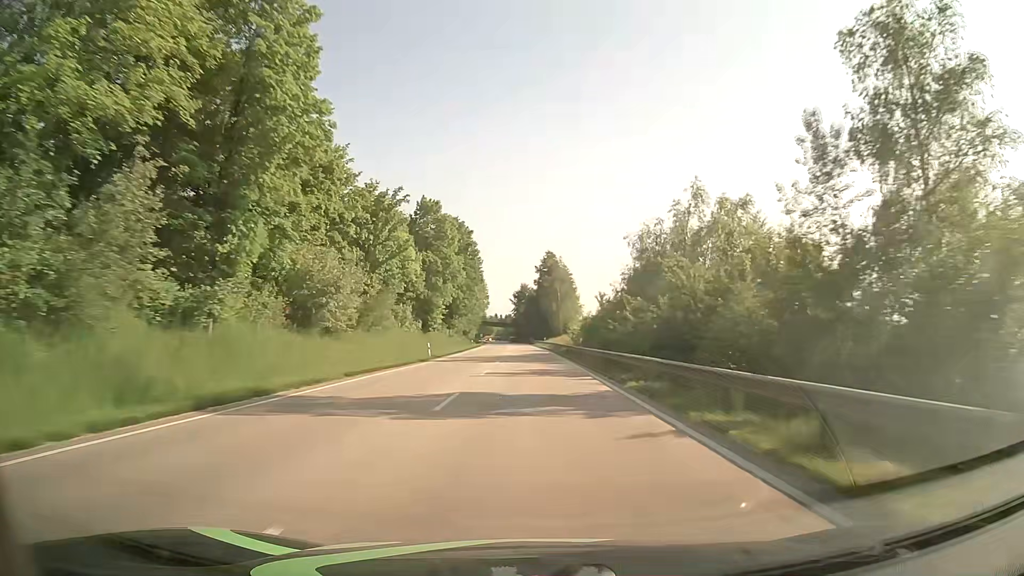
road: primary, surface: asphalt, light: Day
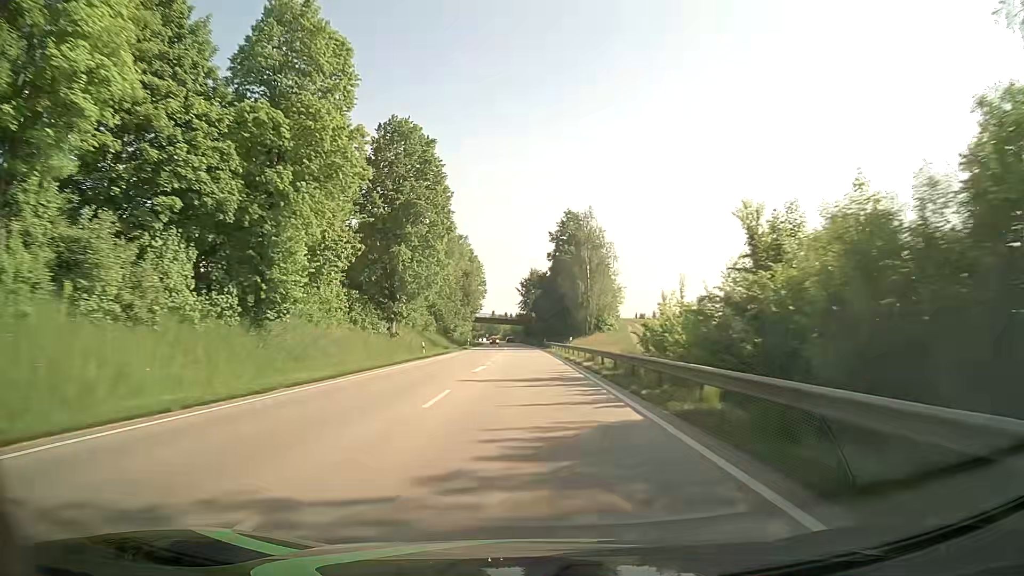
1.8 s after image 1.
(-0.3, +47.5) m; -1°
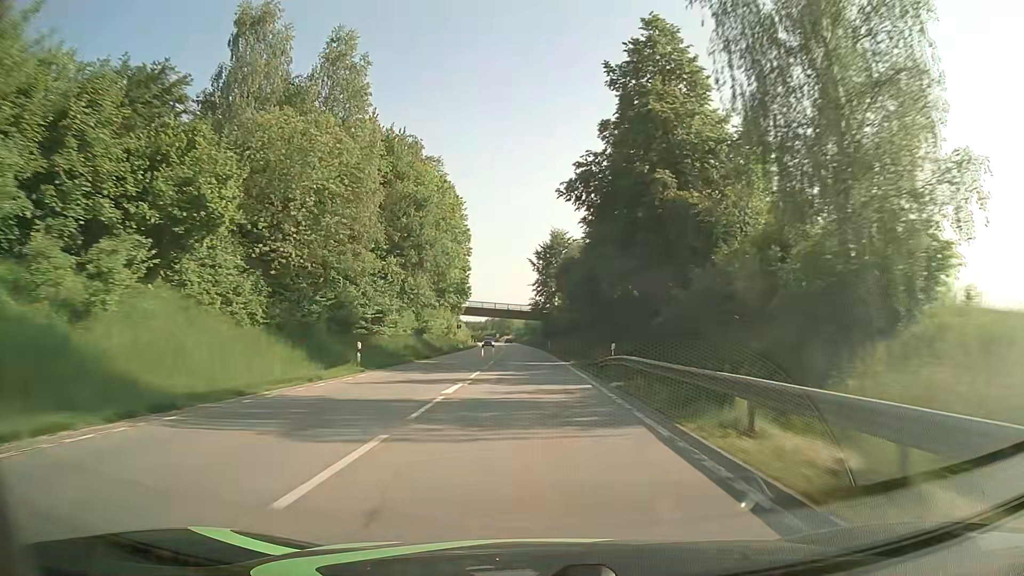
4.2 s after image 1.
(-1.0, +63.3) m; -2°
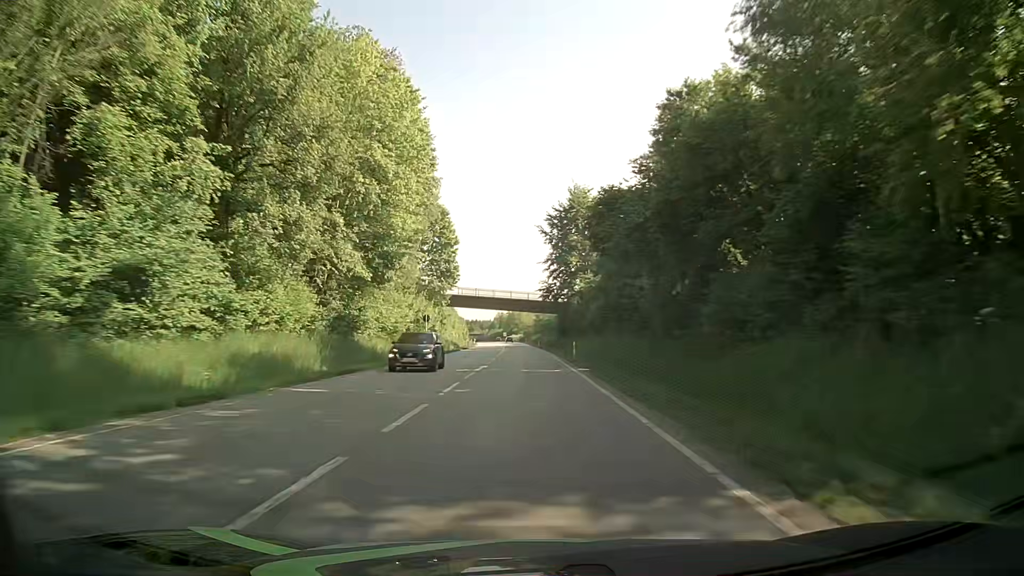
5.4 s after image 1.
(-0.3, +31.7) m; -1°
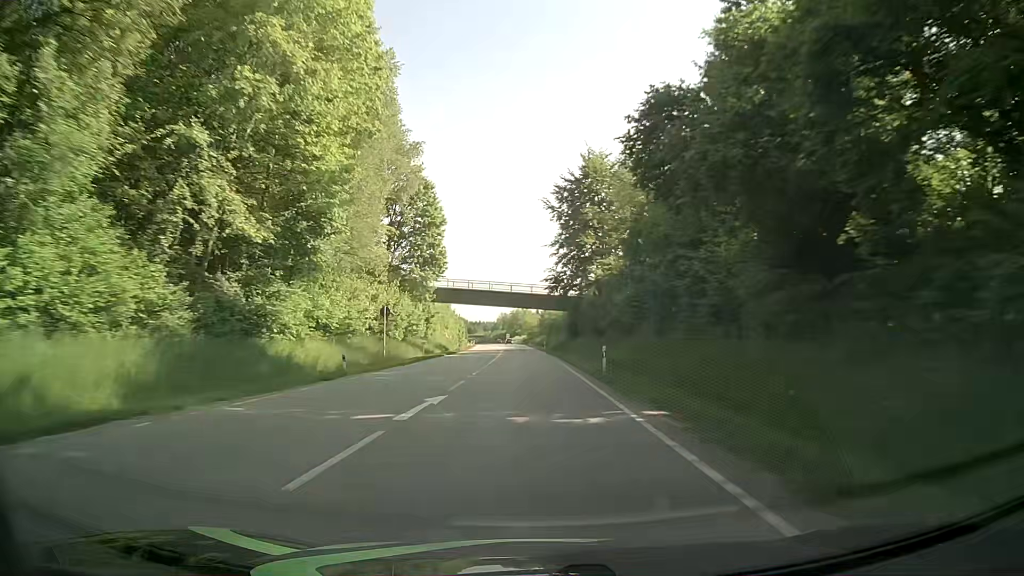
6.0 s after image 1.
(0.0, +15.8) m; 0°
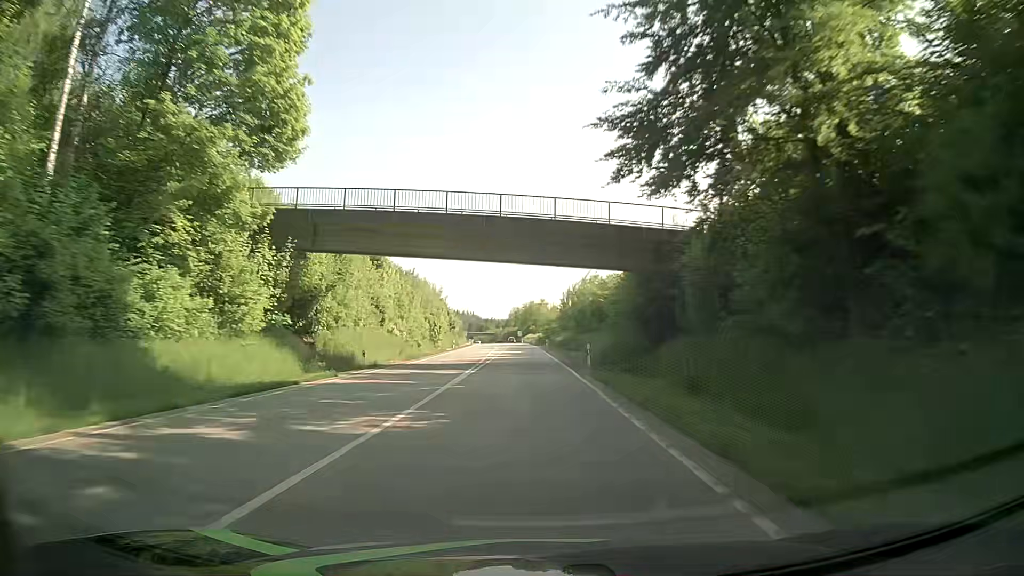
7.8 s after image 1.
(-0.7, +47.5) m; -2°
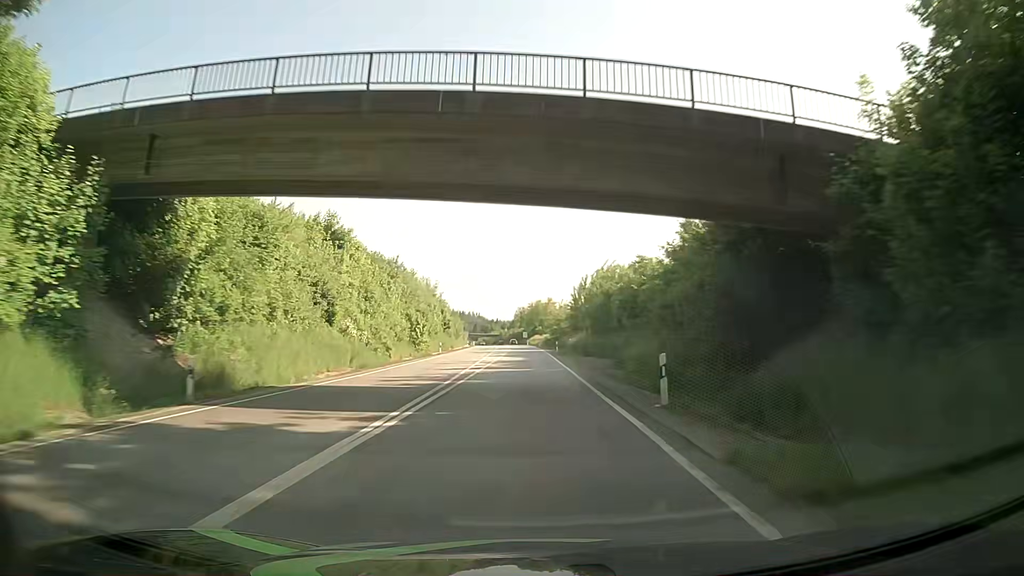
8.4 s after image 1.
(0.0, +15.9) m; 0°
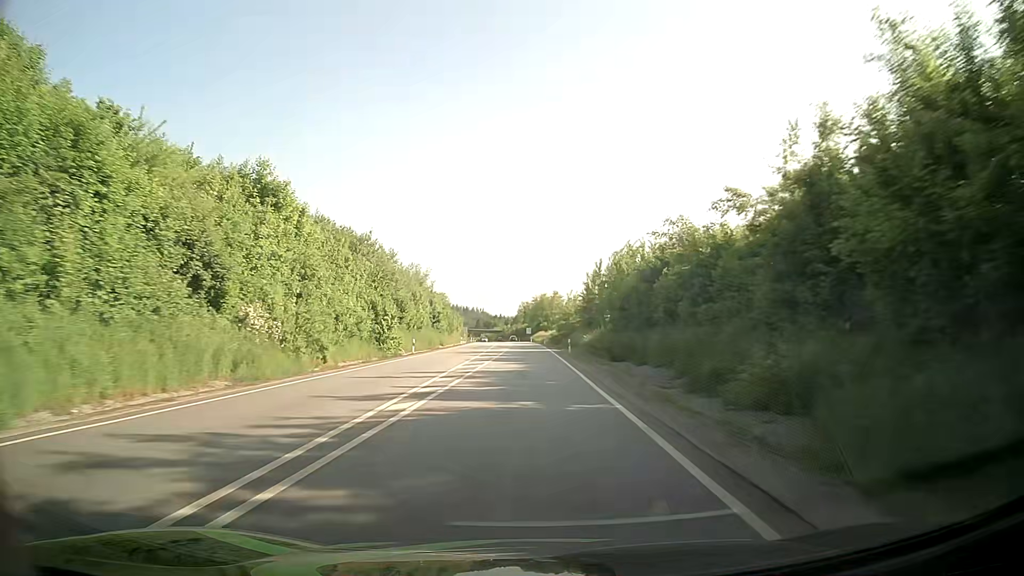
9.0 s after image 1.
(0.0, +15.9) m; 0°
(0, +10) (0, +20) (0, +30) (0, +40) (-1, +50) (-1, +60) (-1, +70) (-1, +80) (-1, +90) (-2, +100) m
